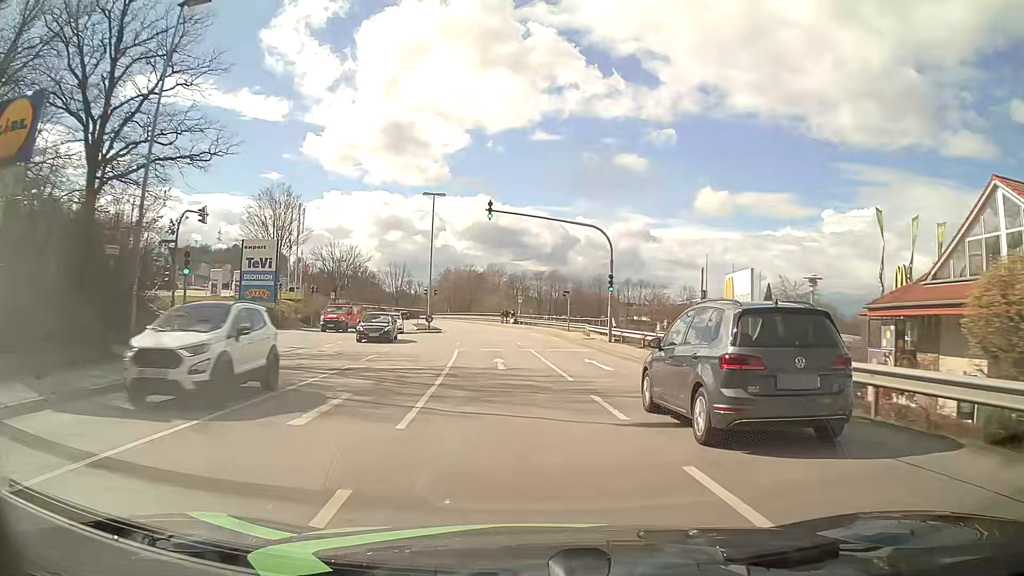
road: tertiary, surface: asphalt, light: Day
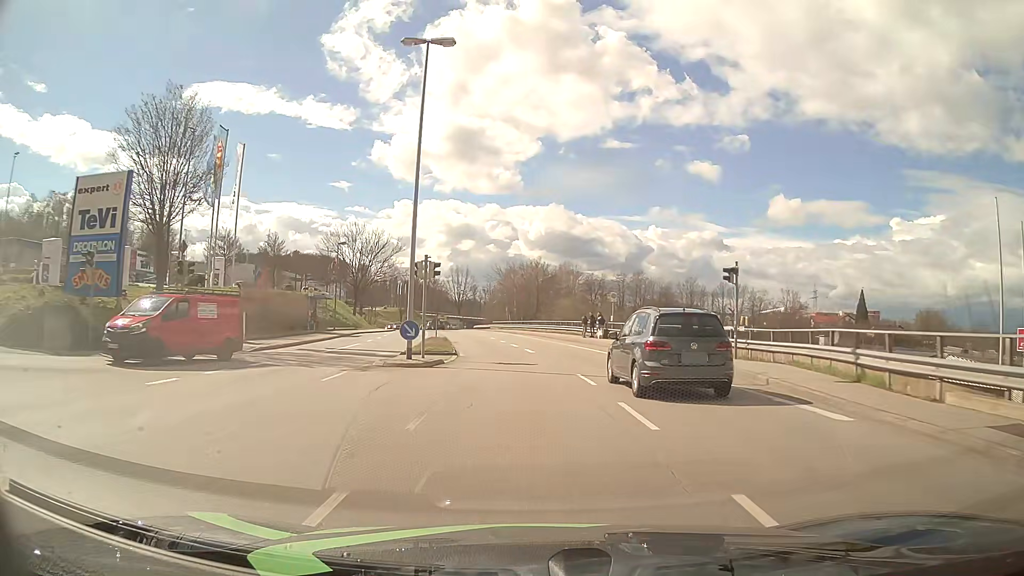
(-1.7, +30.1) m; -6°
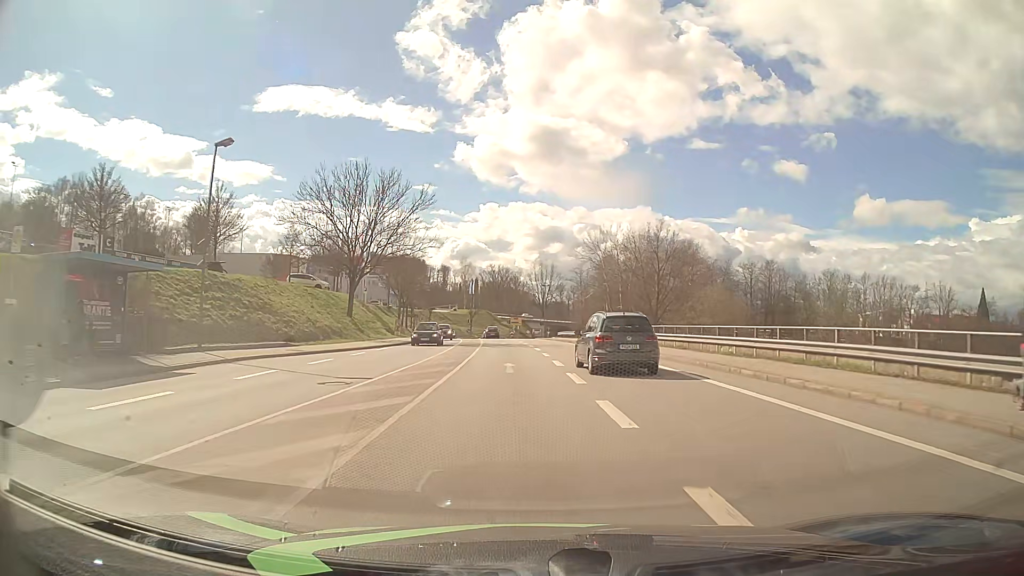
(-2.5, +37.5) m; -7°
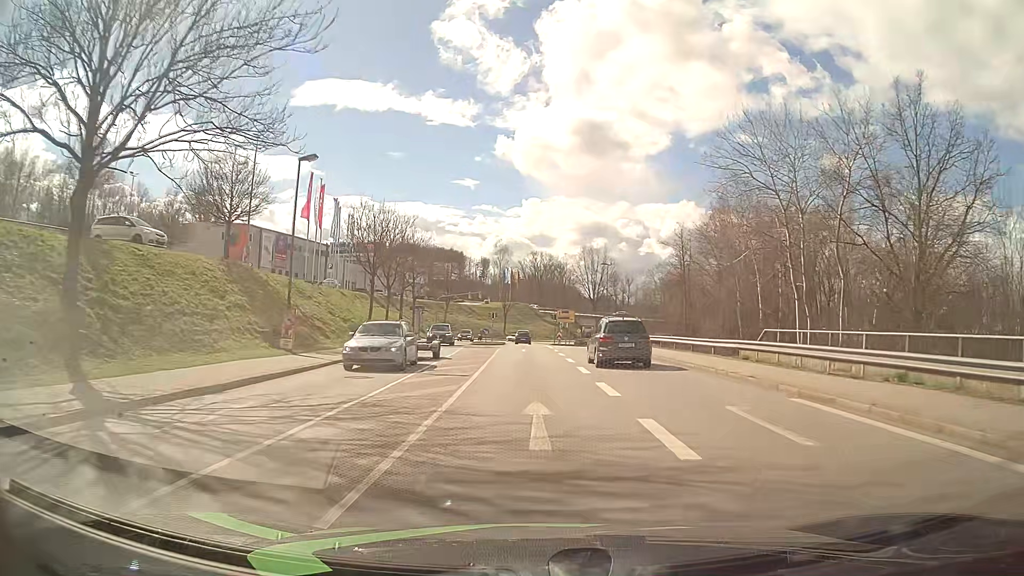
(-1.6, +38.0) m; -4°
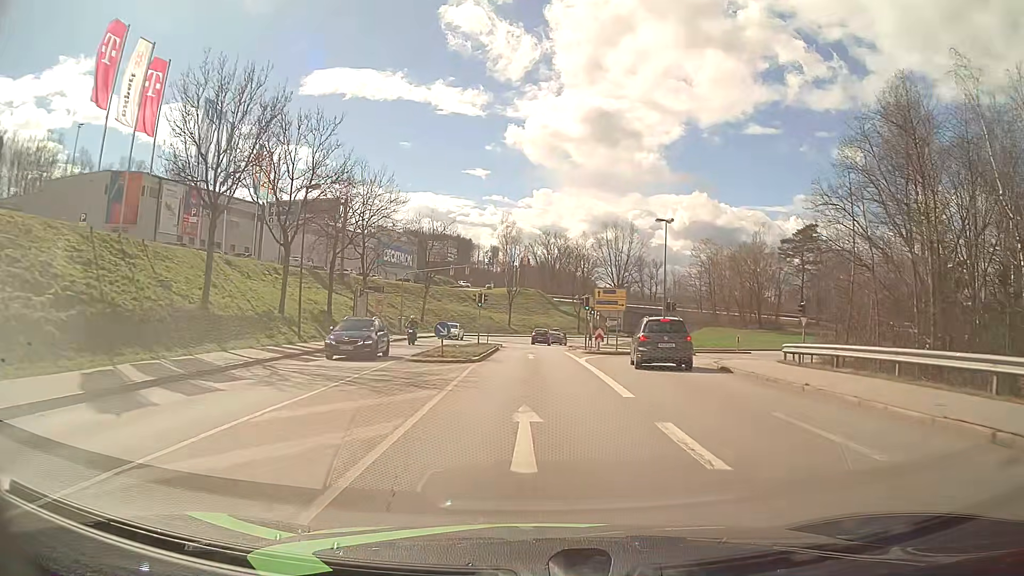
(-0.3, +30.8) m; -1°
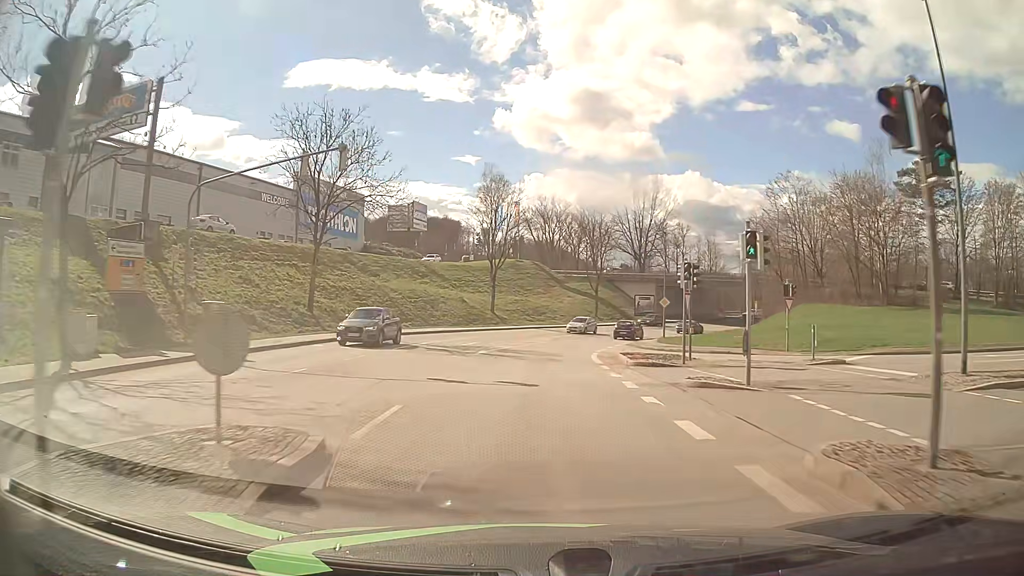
(+0.1, +38.8) m; +1°
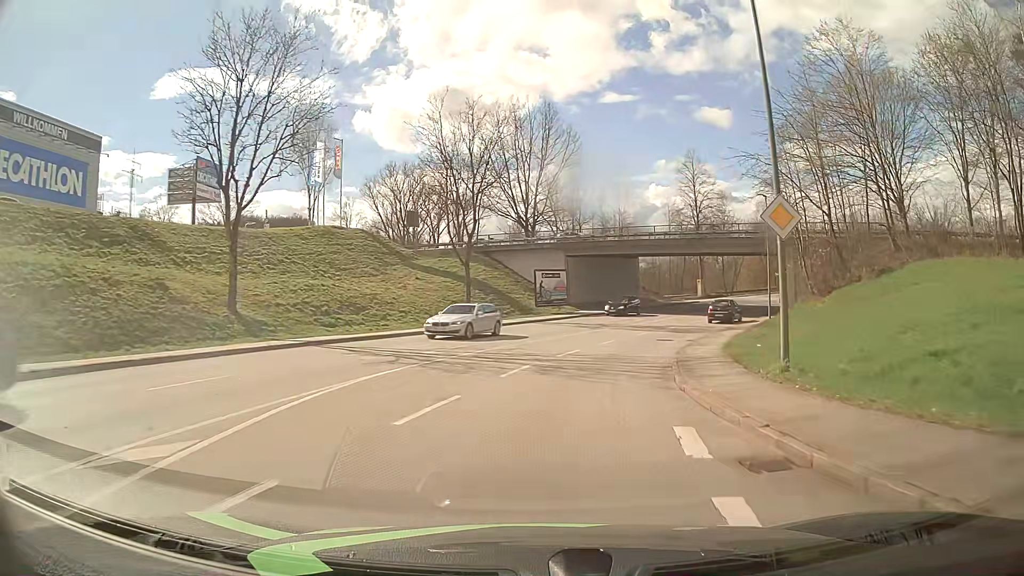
(+2.8, +38.9) m; +11°
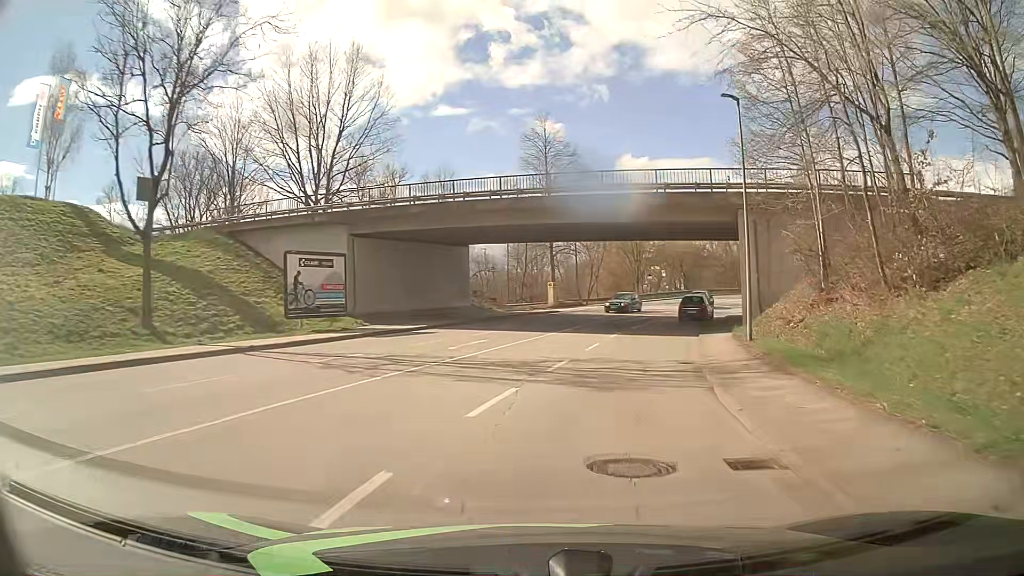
(+2.9, +22.8) m; +15°
(+1, +10) (+2, +20) (+5, +29) (+7, +39) (+10, +49) (+15, +57) (+21, +66) (+27, +73) (+34, +81) (+41, +87) m
